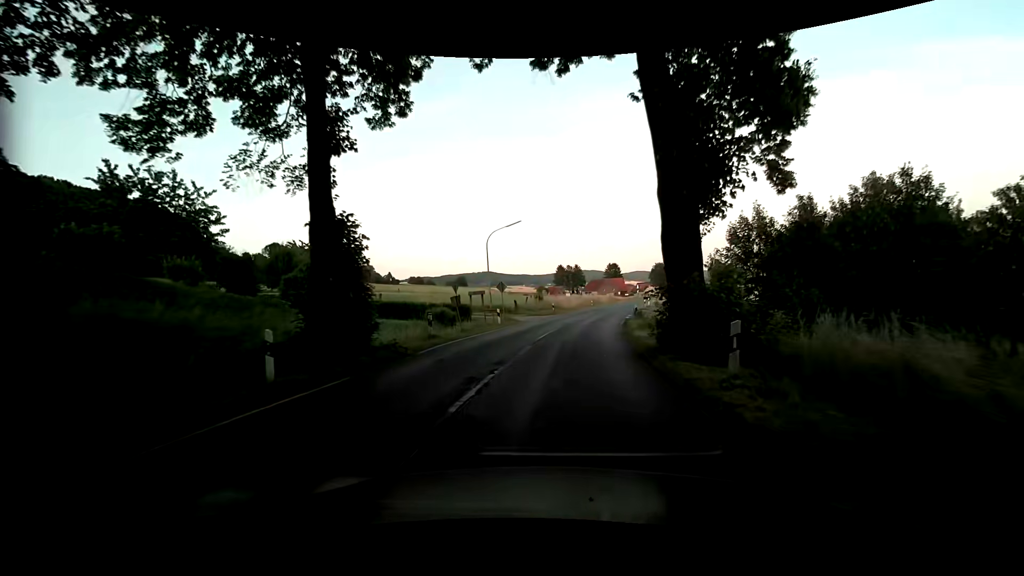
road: secondary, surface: asphalt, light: Day
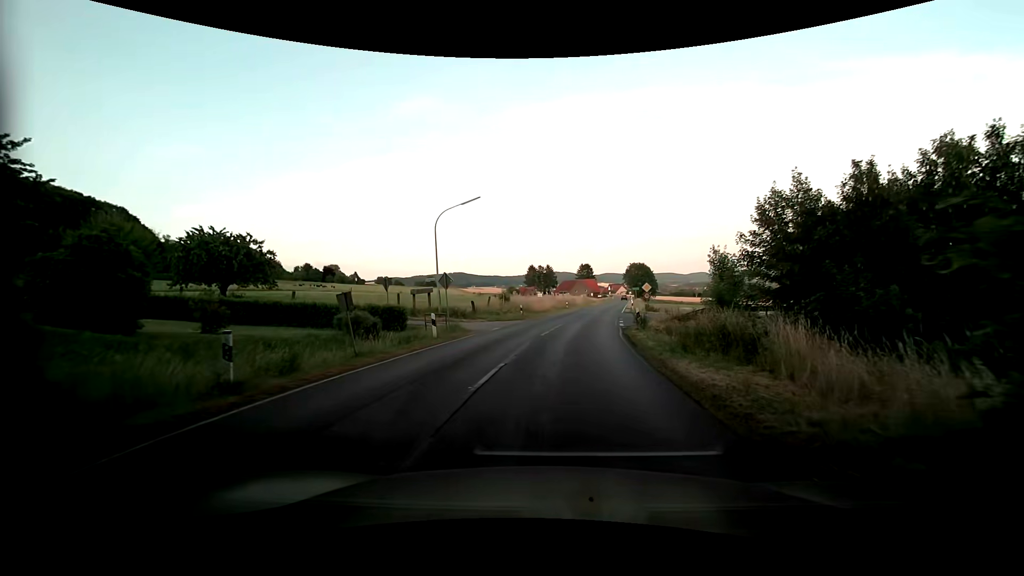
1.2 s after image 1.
(+0.4, +9.9) m; +3°
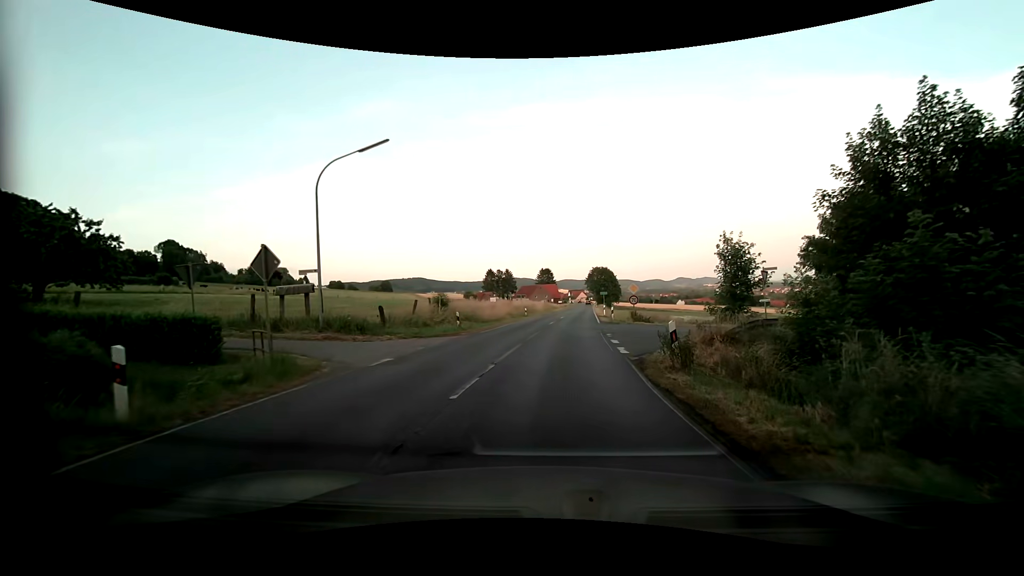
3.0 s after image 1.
(+0.4, +12.2) m; +4°
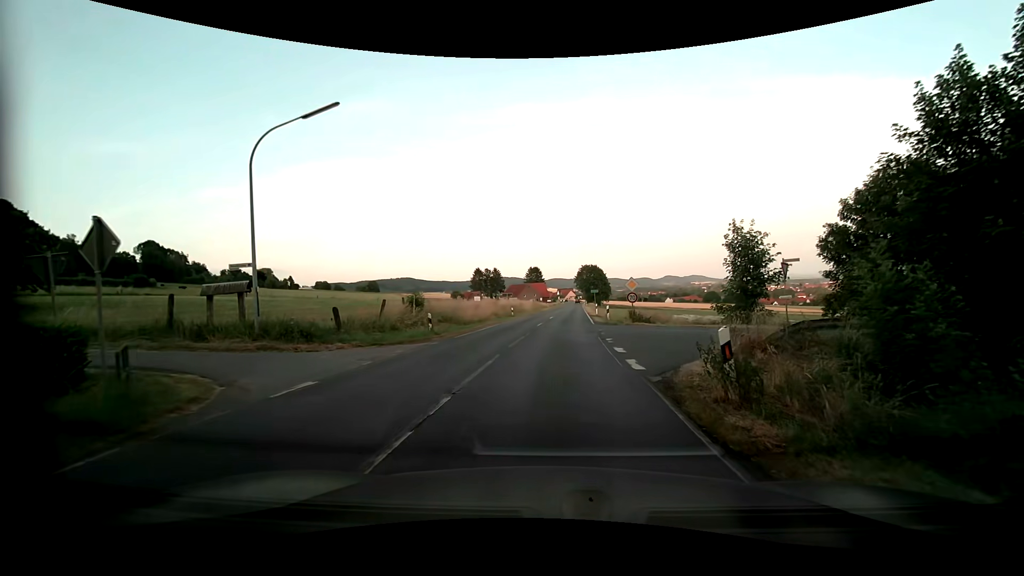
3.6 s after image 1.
(+0.1, +3.7) m; +3°
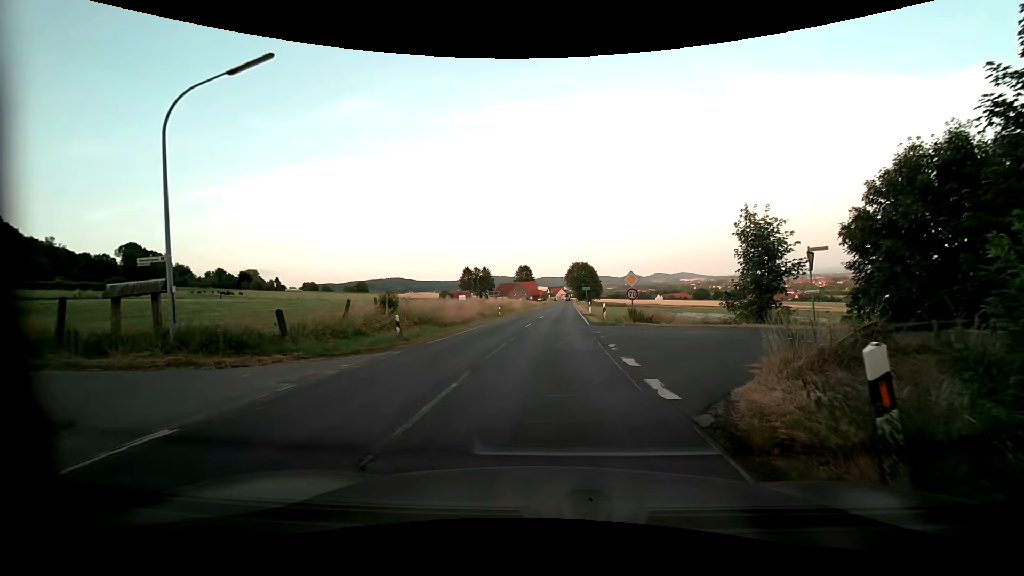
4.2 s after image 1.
(0.0, +3.2) m; +1°
